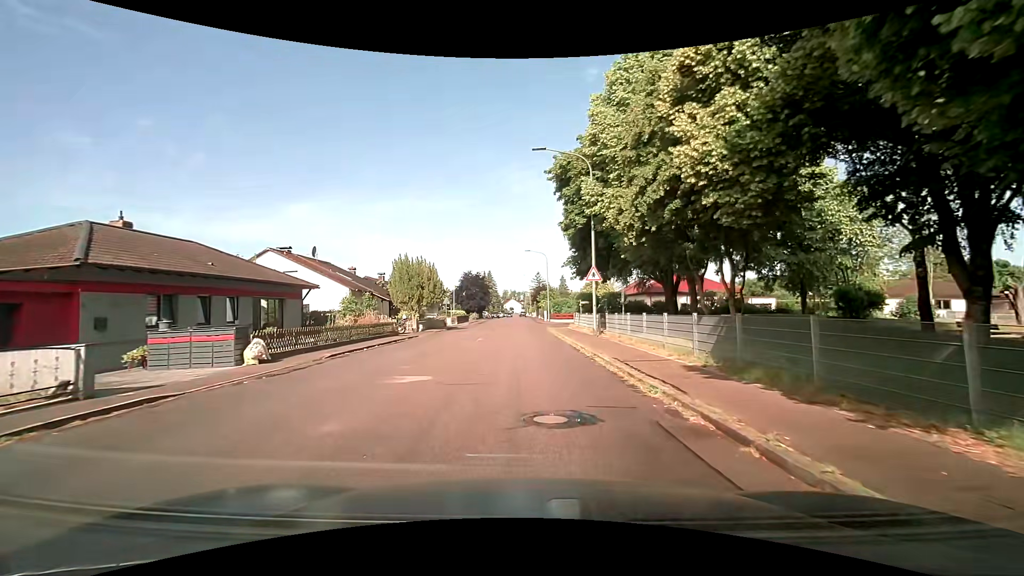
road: residential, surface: asphalt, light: Day
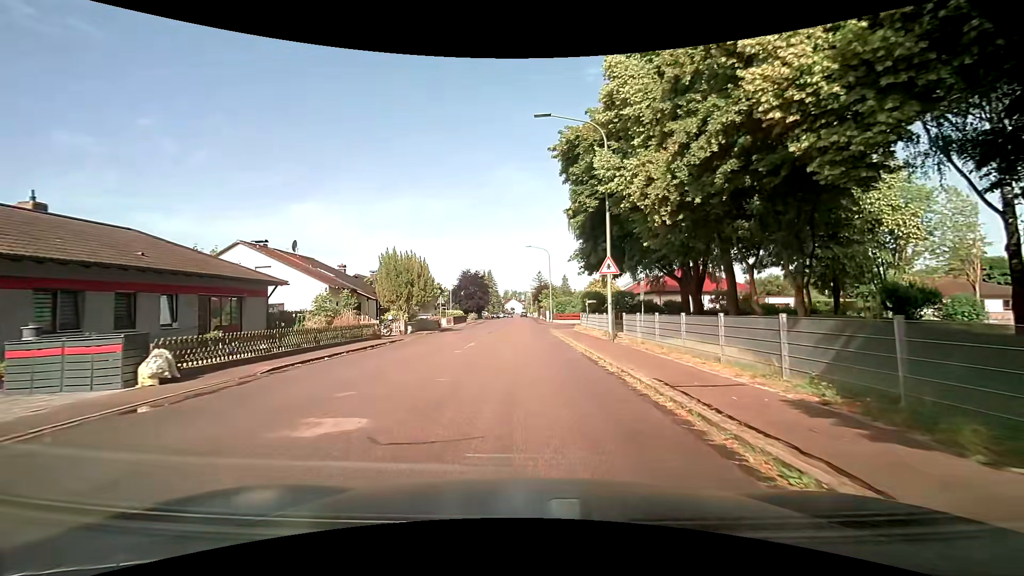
(0.0, +4.2) m; 0°
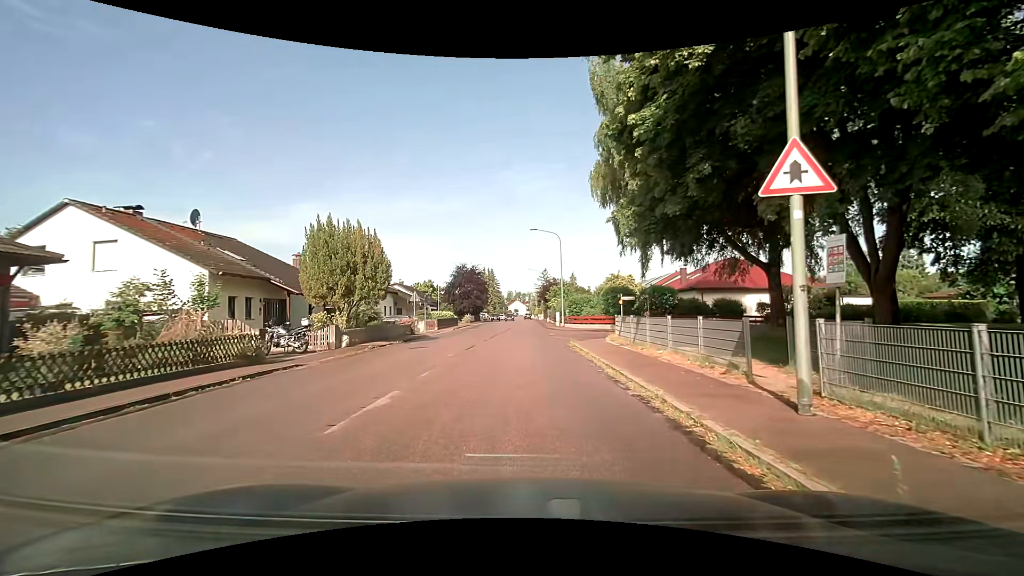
(-0.2, +13.5) m; -1°
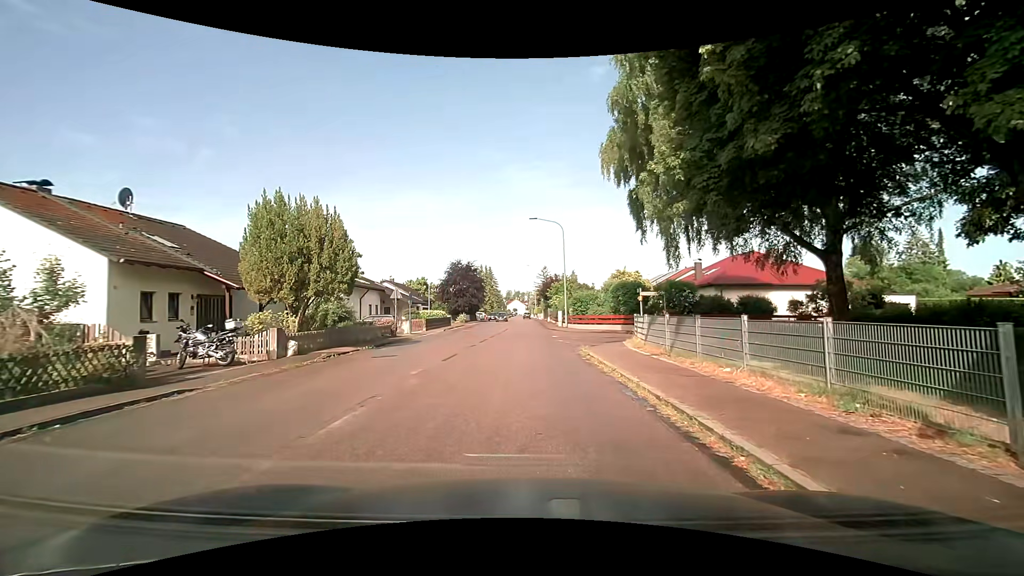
(0.0, +5.0) m; -1°
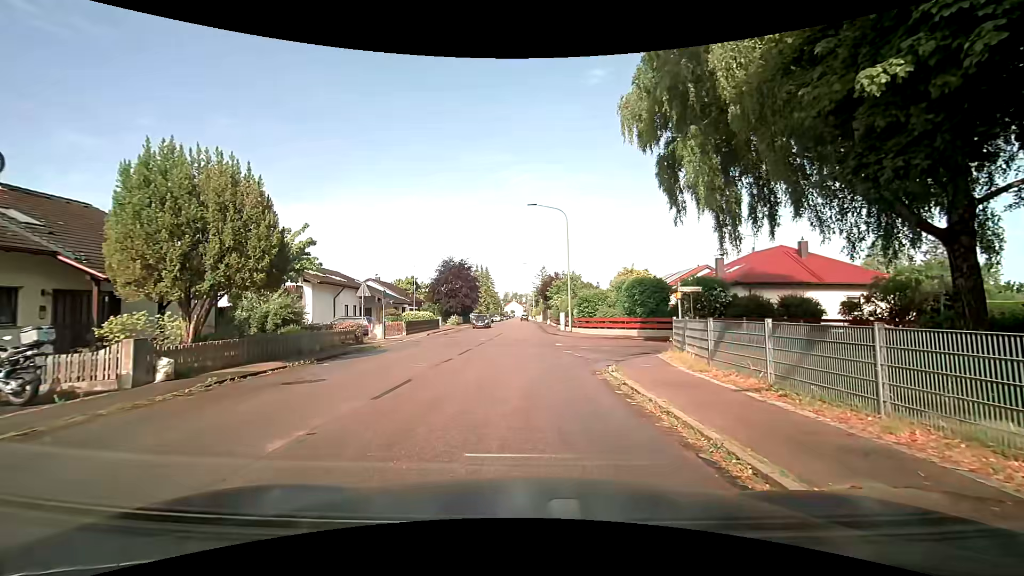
(+0.1, +6.1) m; +1°
(0, +10) (+2, +20) (+10, +25) (+20, +24) (+30, +23) (+40, +22) (+50, +21) (+60, +21) (+70, +20) (+80, +19) m
